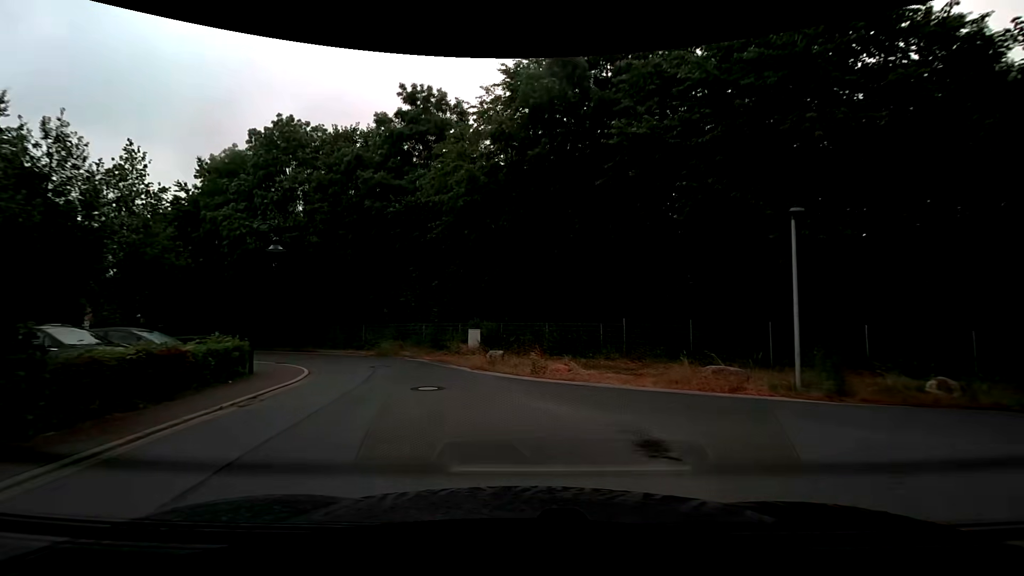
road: residential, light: Day
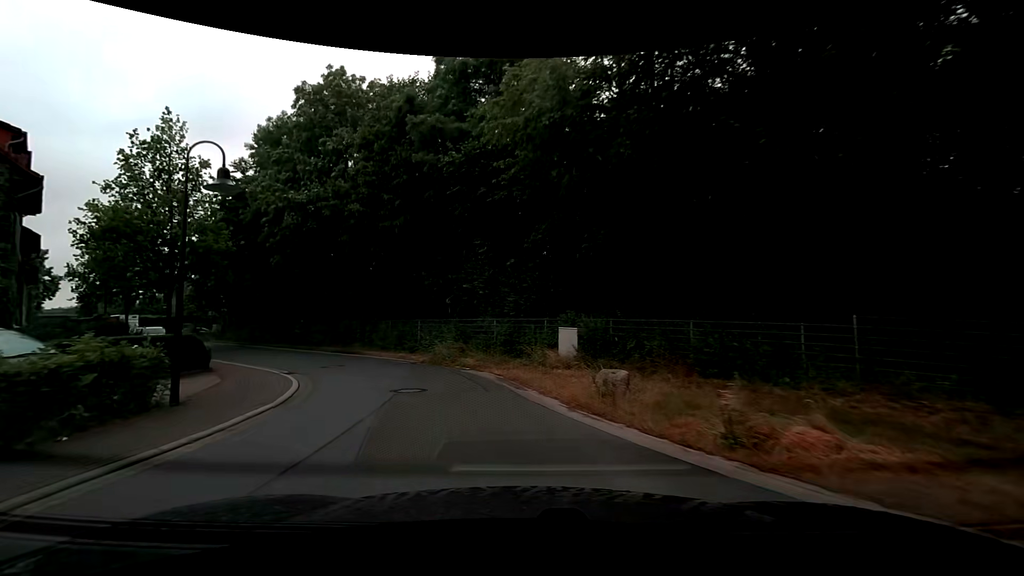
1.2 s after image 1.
(-0.7, +8.1) m; -10°
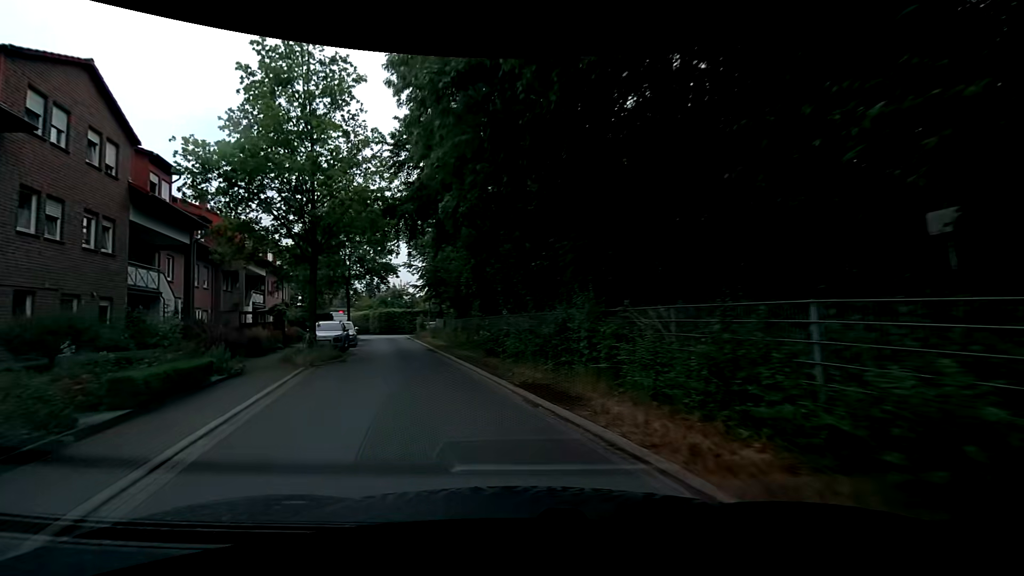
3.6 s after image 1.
(-3.7, +16.5) m; -27°
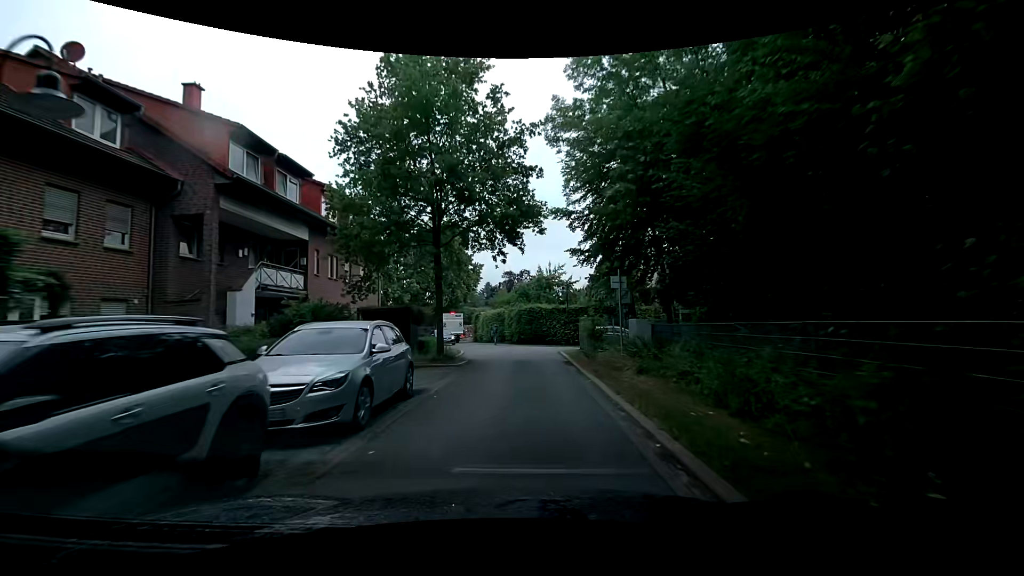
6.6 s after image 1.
(-5.4, +22.7) m; -20°
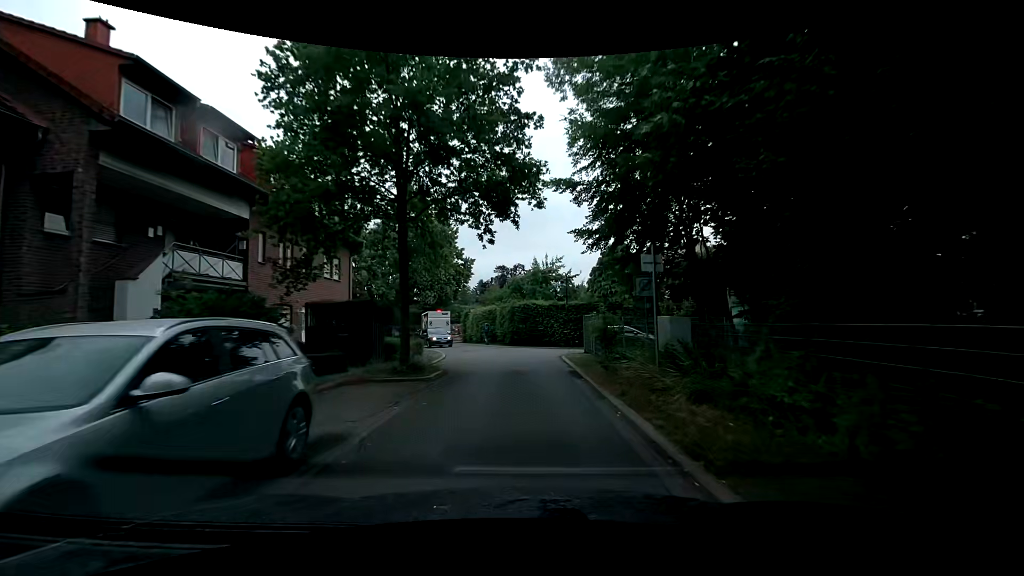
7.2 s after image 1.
(+0.1, +4.5) m; +1°
(0, +10) (0, +20) (-1, +30) (-4, +39) (-8, +49) (-7, +58) (+1, +64) (+10, +68) (+20, +72) (+29, +75) m
